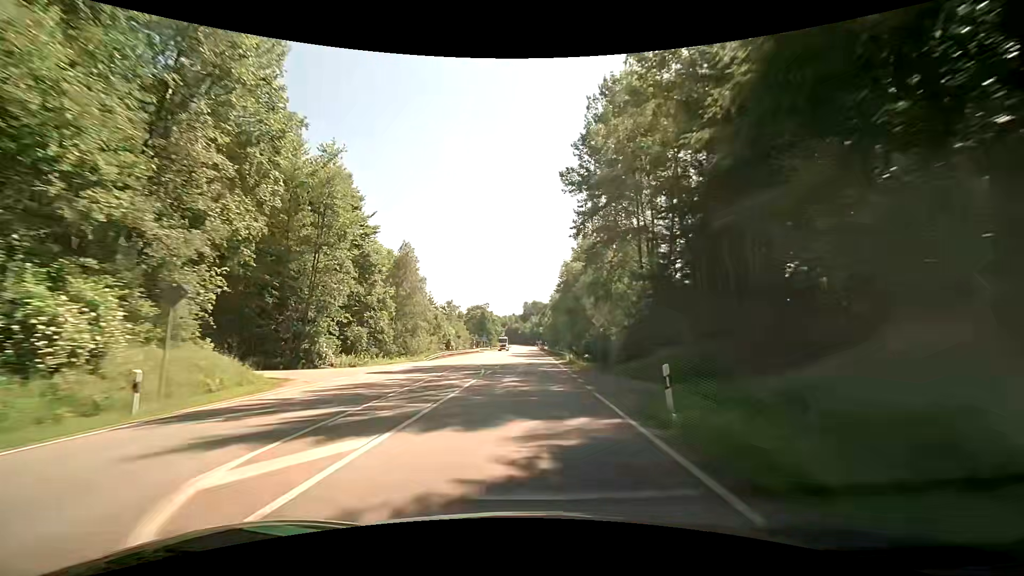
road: secondary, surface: asphalt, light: Day
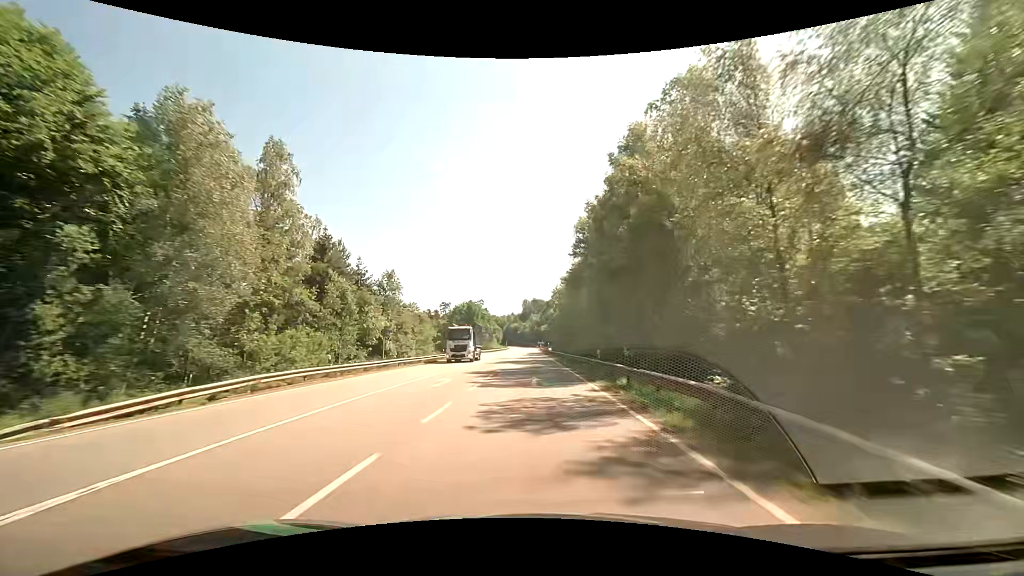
(0.0, +37.9) m; 0°
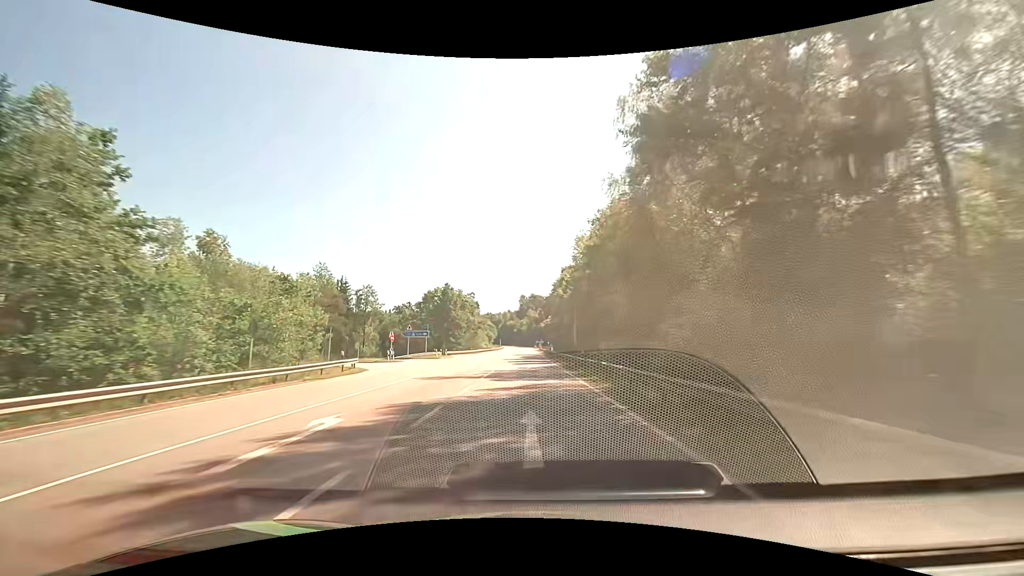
(+0.3, +36.9) m; 0°
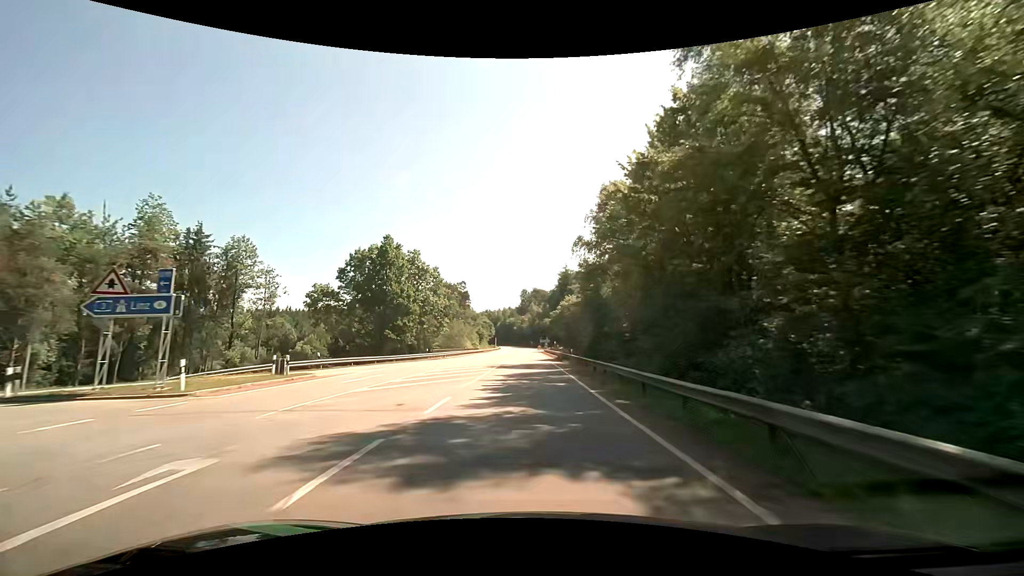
(0.0, +45.2) m; 0°
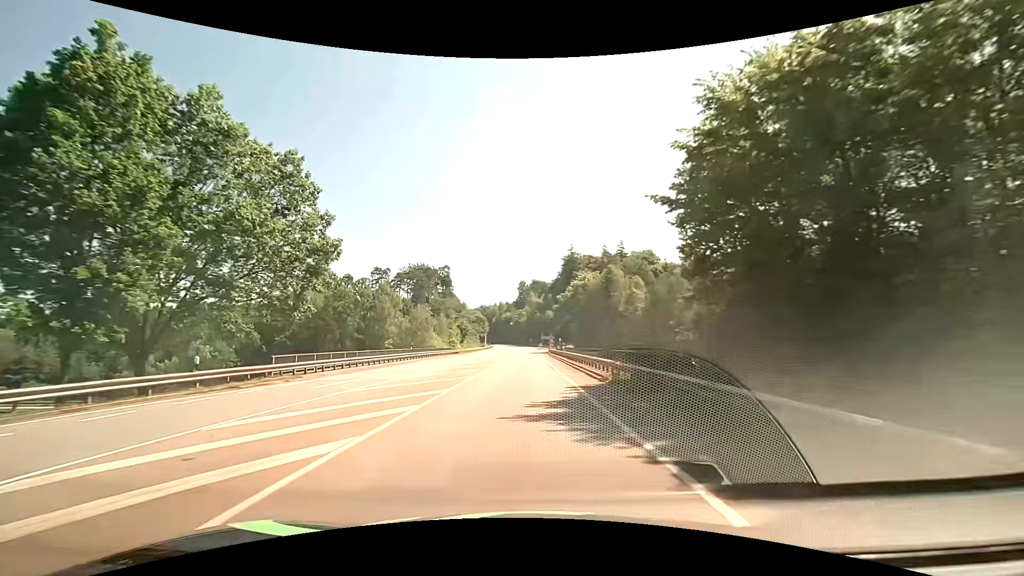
(0.0, +39.6) m; 0°
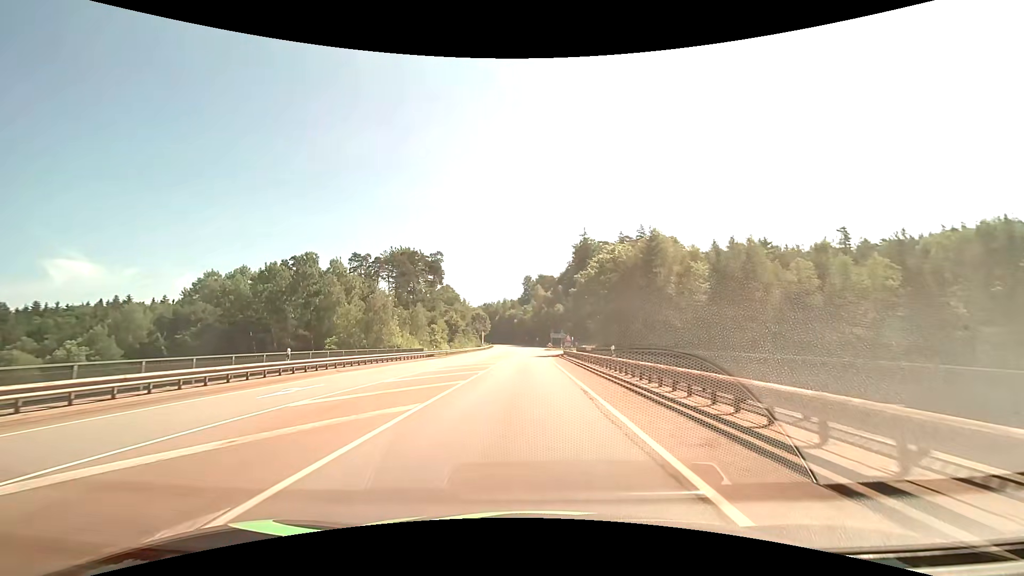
(0.0, +26.0) m; 0°
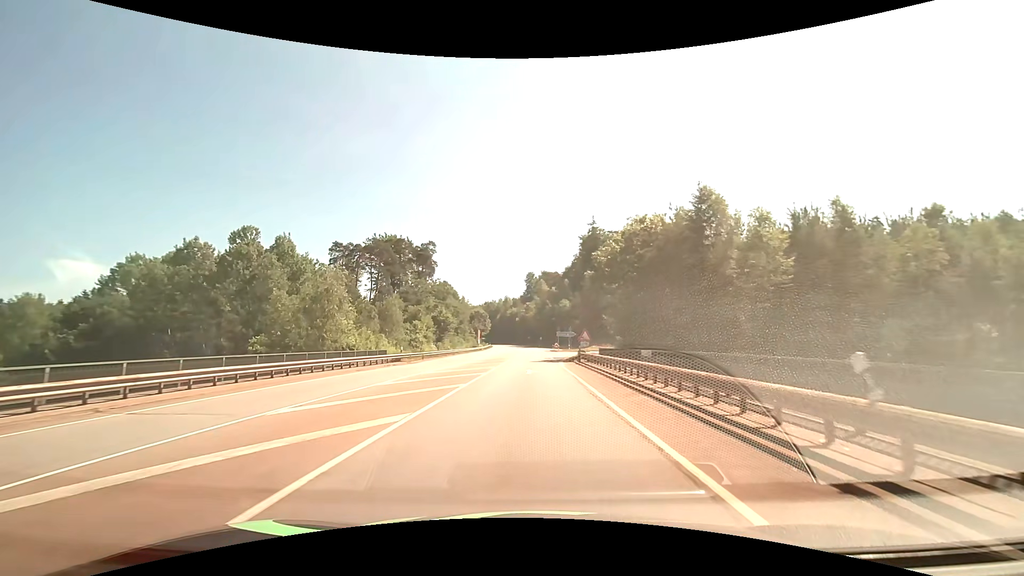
(-0.3, +15.8) m; -1°
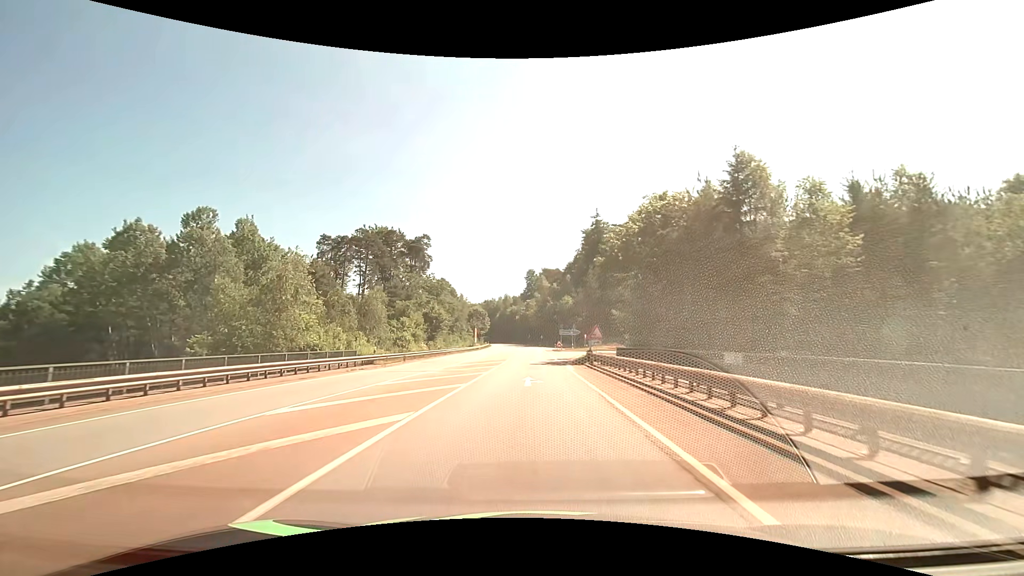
(0.0, +7.3) m; 0°
(0, +10) (0, +20) (0, +30) (+1, +40) (+1, +50) (+3, +60) (+5, +70) (+9, +79) (+15, +87) (+23, +92) m
